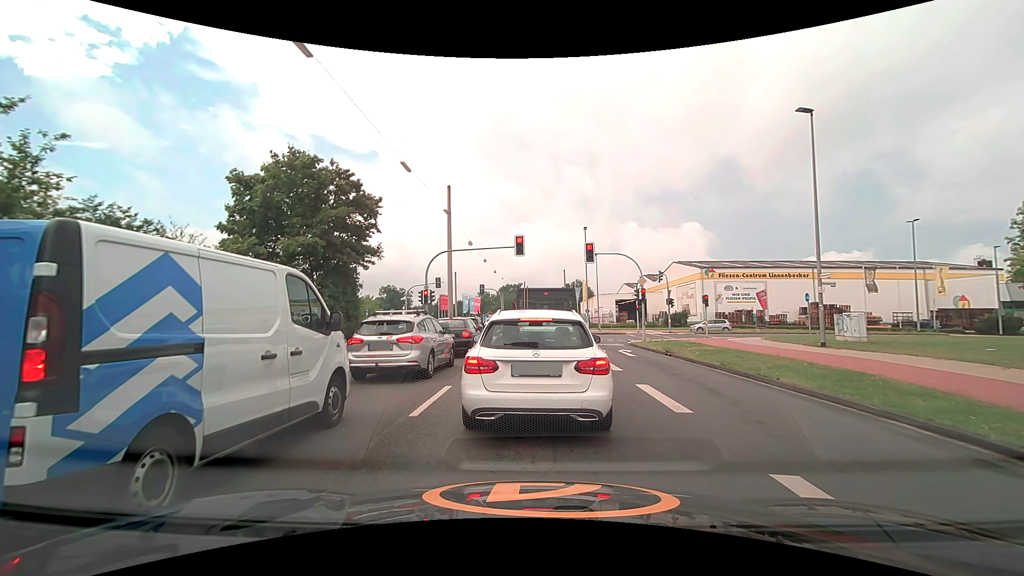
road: secondary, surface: asphalt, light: Day
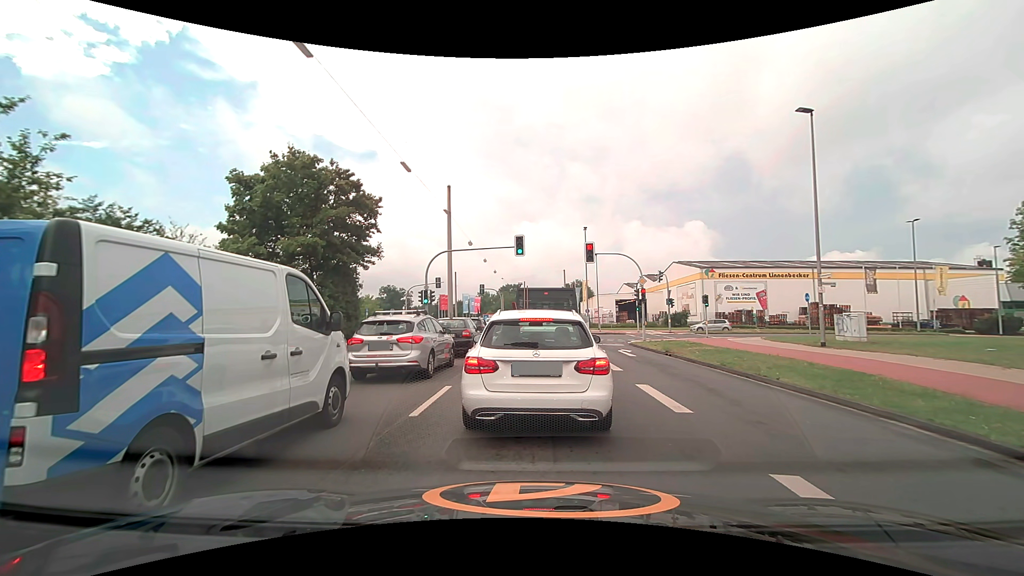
(0.0, 0.0) m; 0°
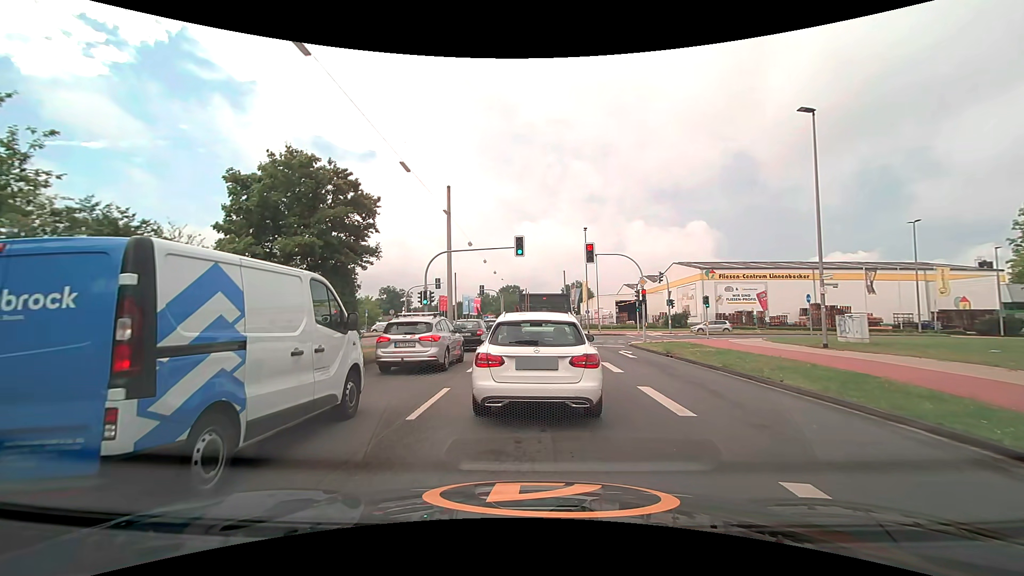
(0.0, +0.1) m; 0°
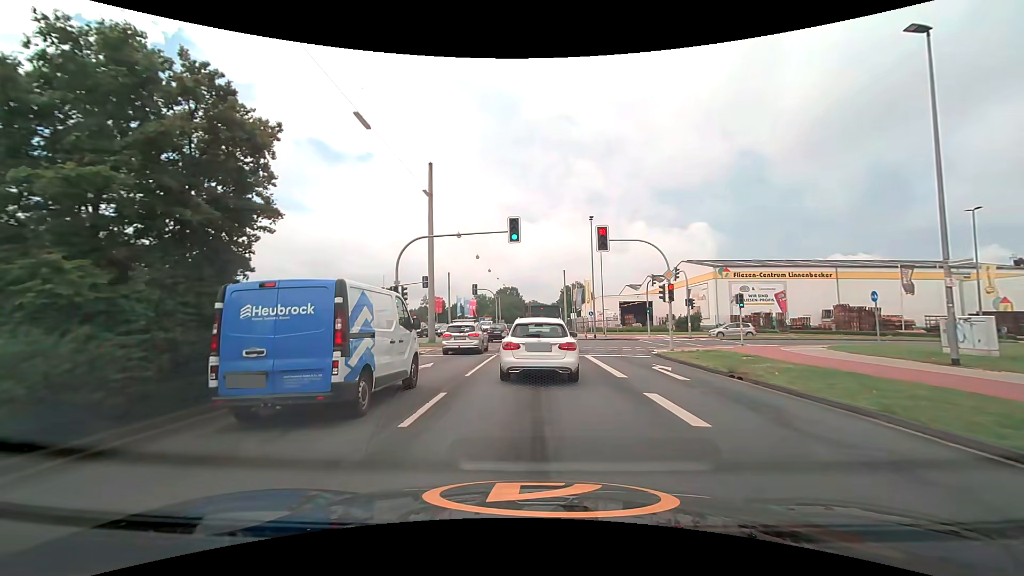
(+0.1, +6.8) m; +1°
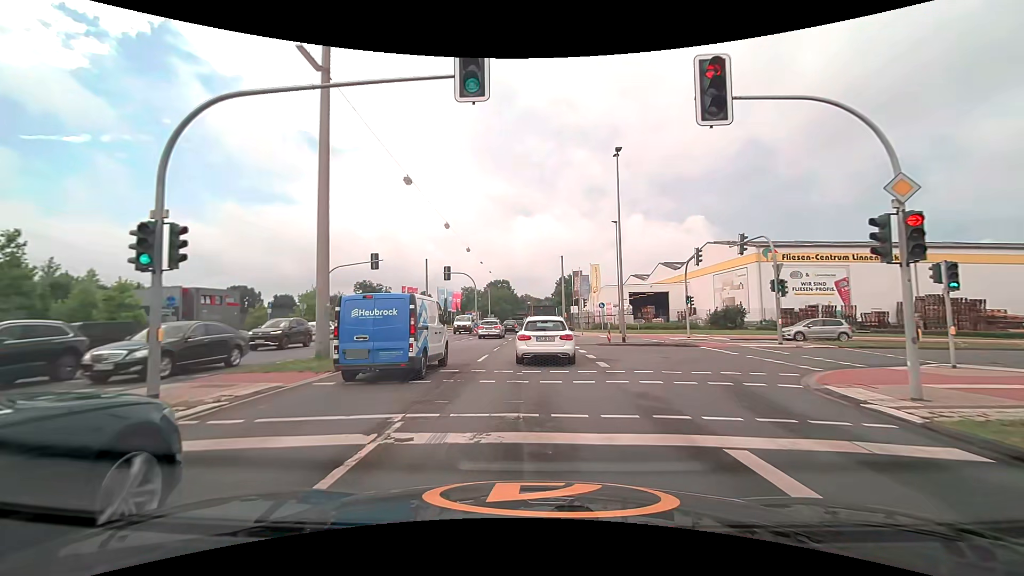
(+0.2, +16.1) m; +1°
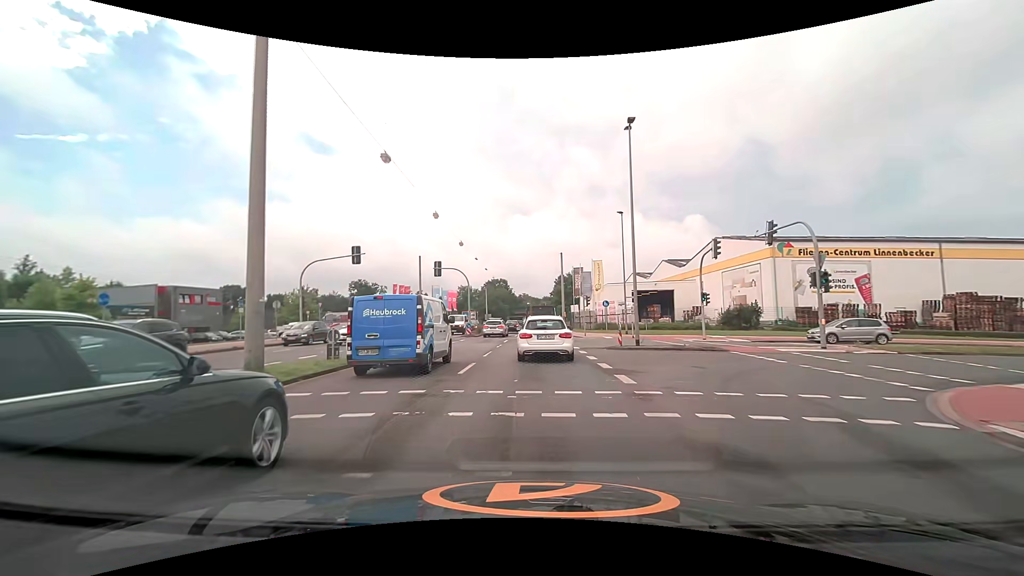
(0.0, +3.9) m; 0°
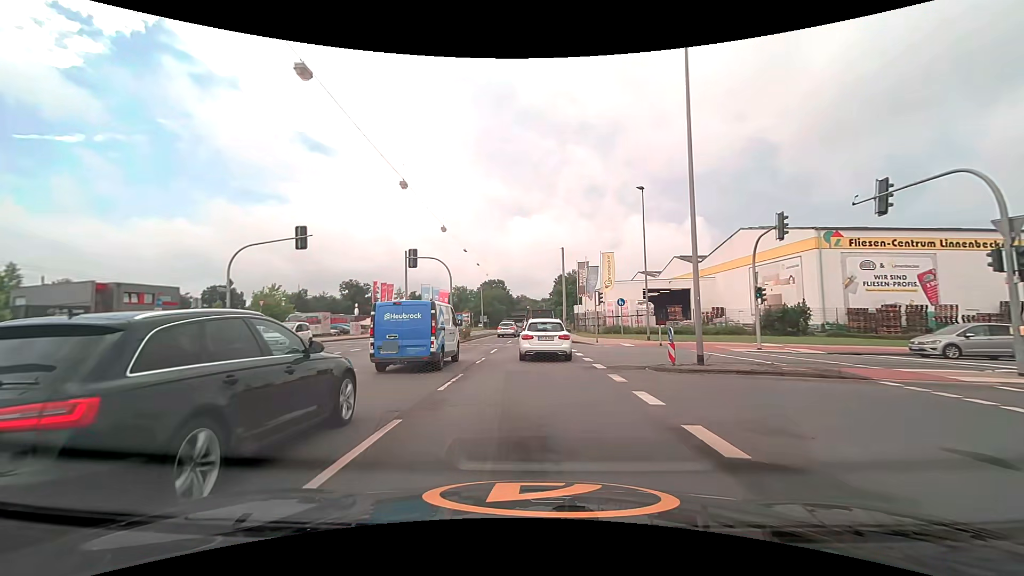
(0.0, +8.7) m; 0°
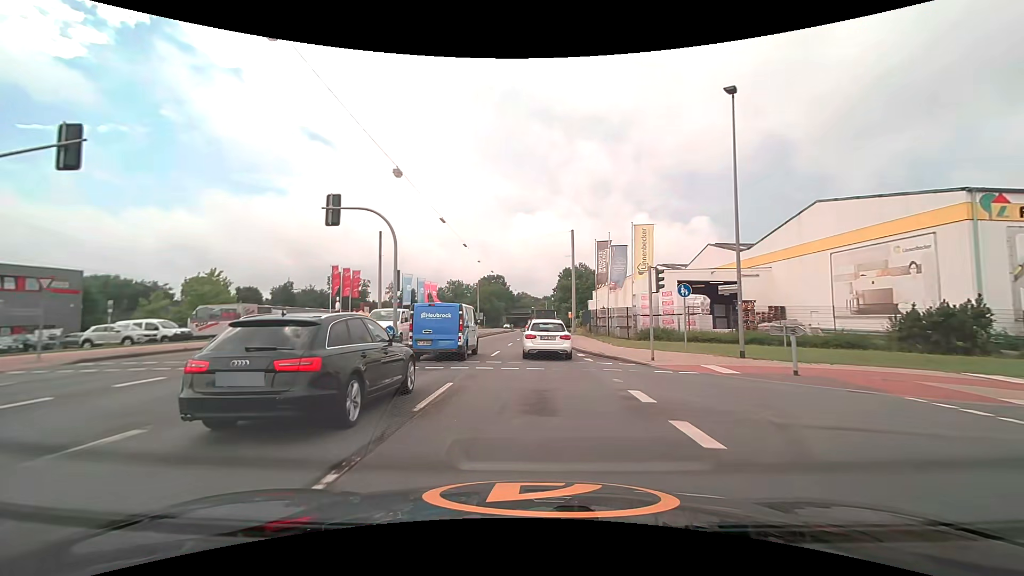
(0.0, +14.7) m; 0°
(0, +10) (0, +20) (0, +30) (+1, +40) (+1, +50) (+1, +60) (+2, +70) (+3, +80) (+3, +90) (+4, +100) m
